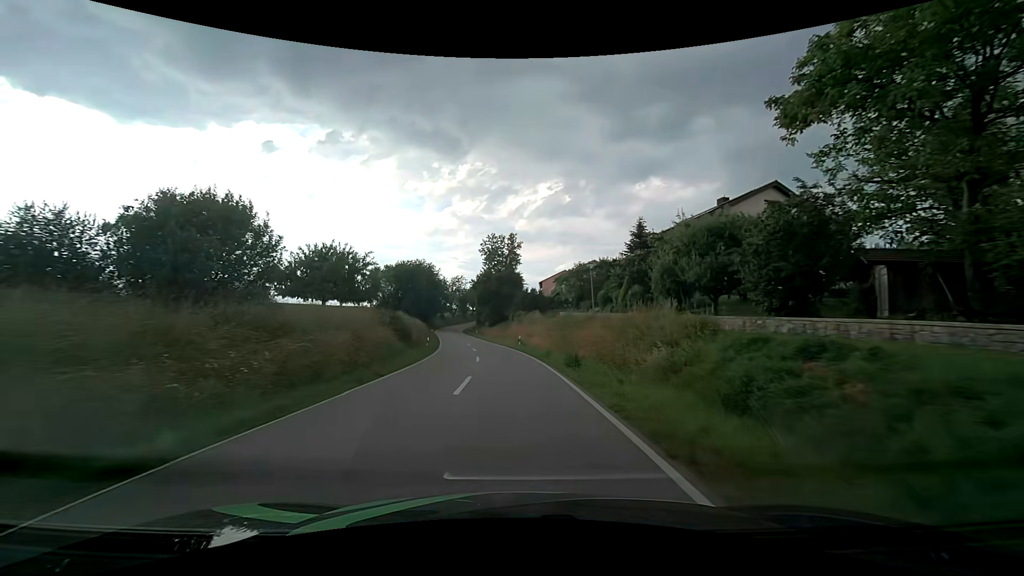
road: tertiary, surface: asphalt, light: Day
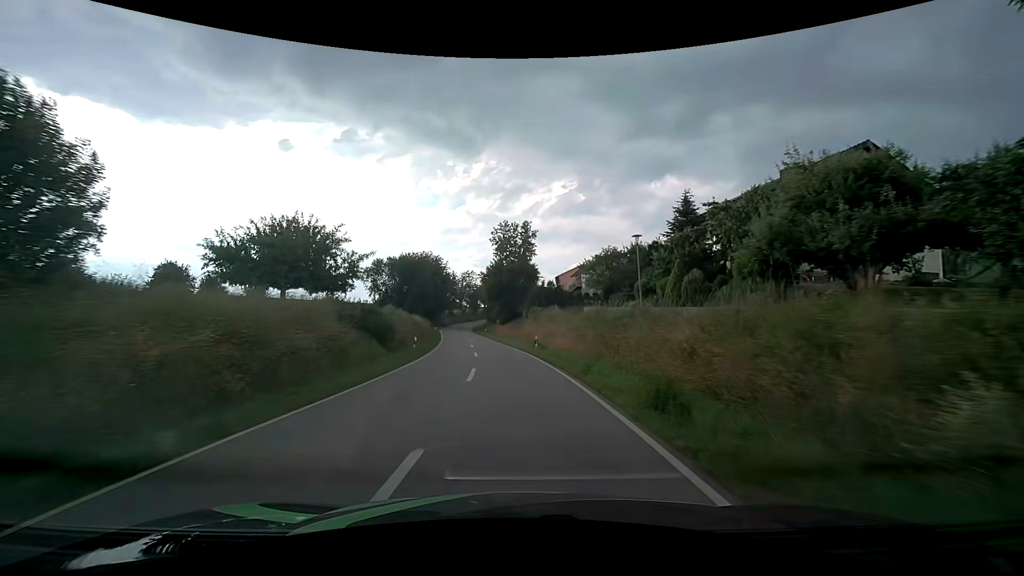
(-0.2, +9.5) m; -2°
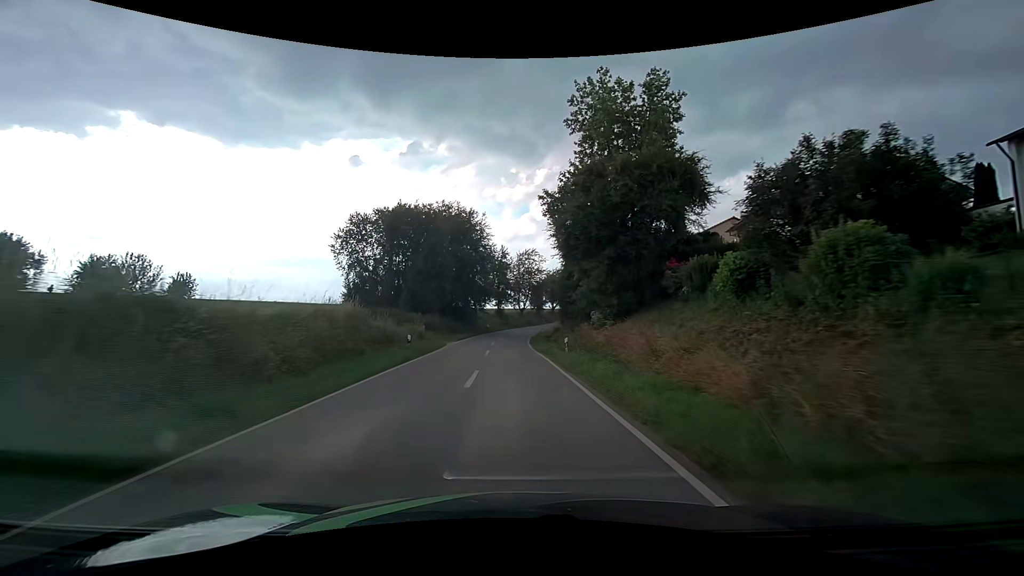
(-3.4, +49.5) m; -7°
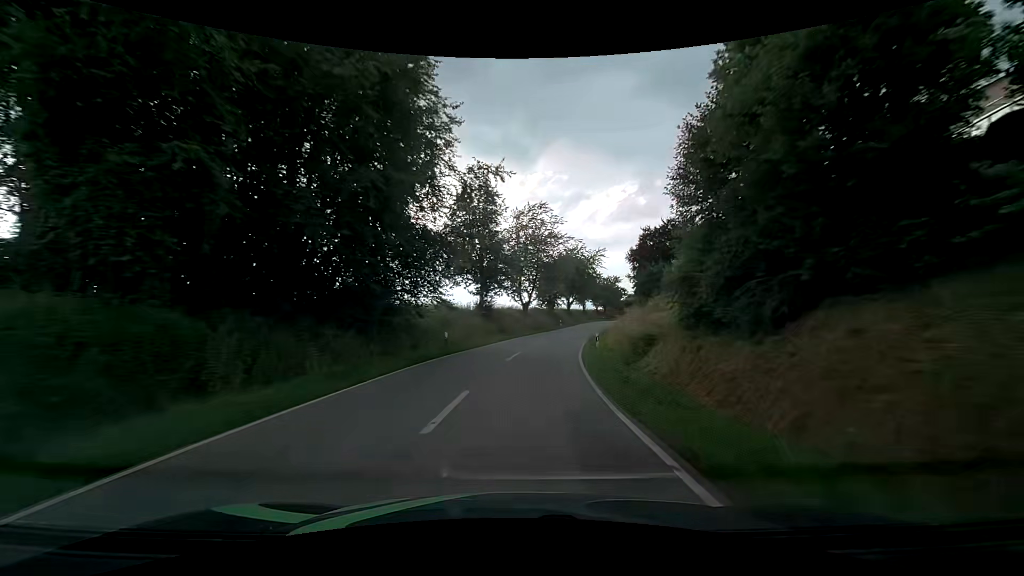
(-1.0, +40.3) m; -1°
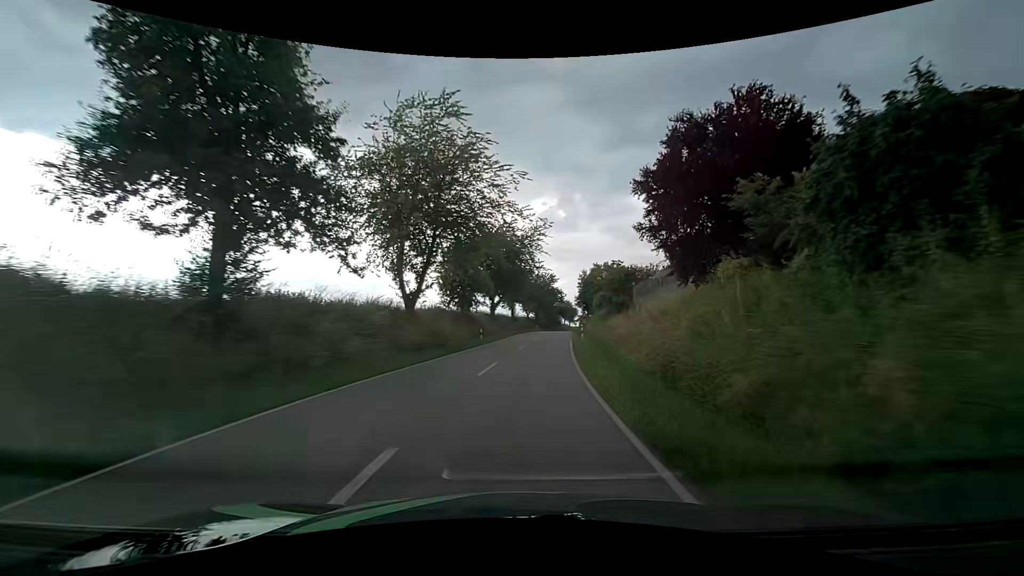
(+2.2, +28.6) m; +9°
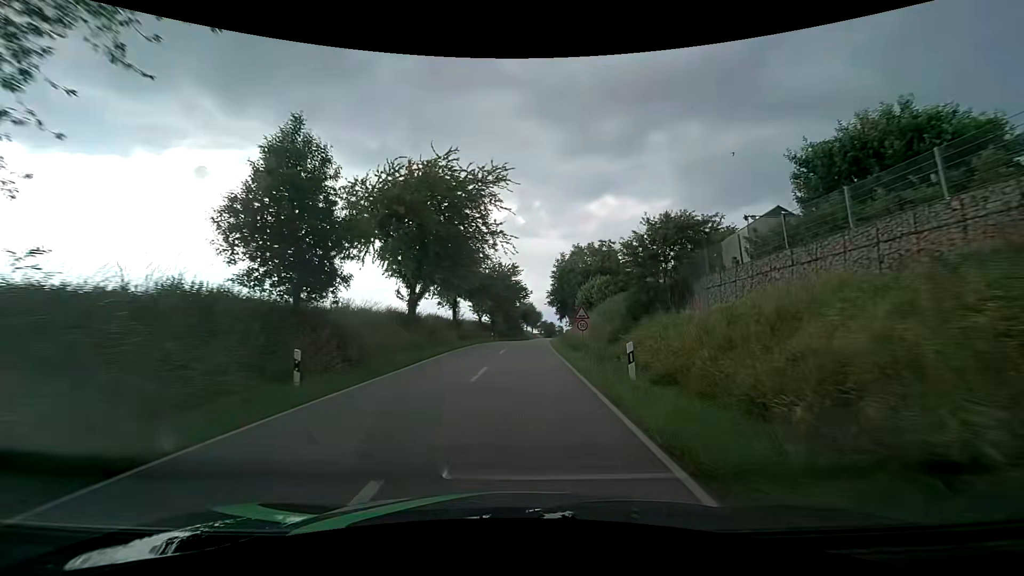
(+1.3, +24.4) m; +5°
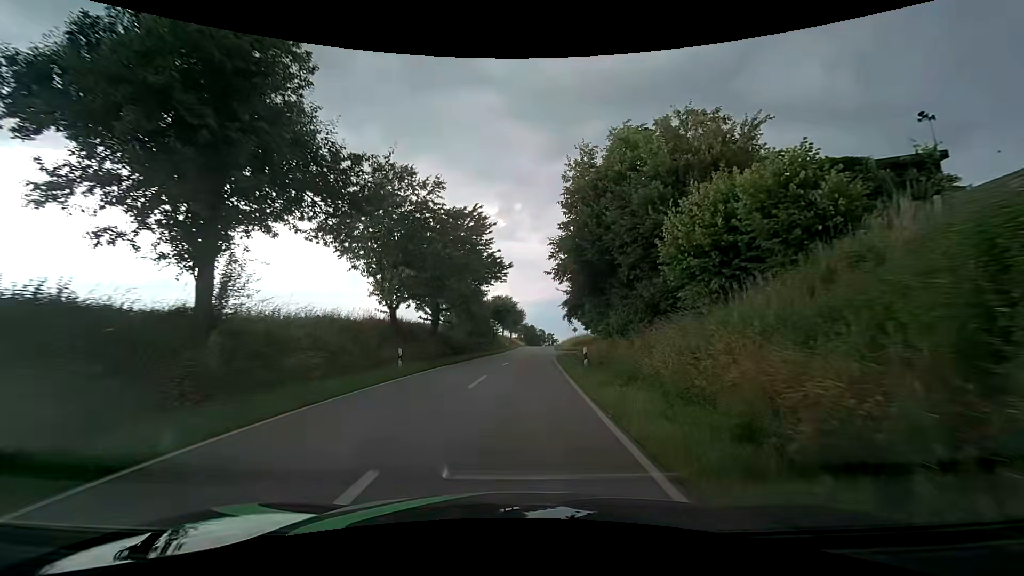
(+0.9, +34.9) m; +3°
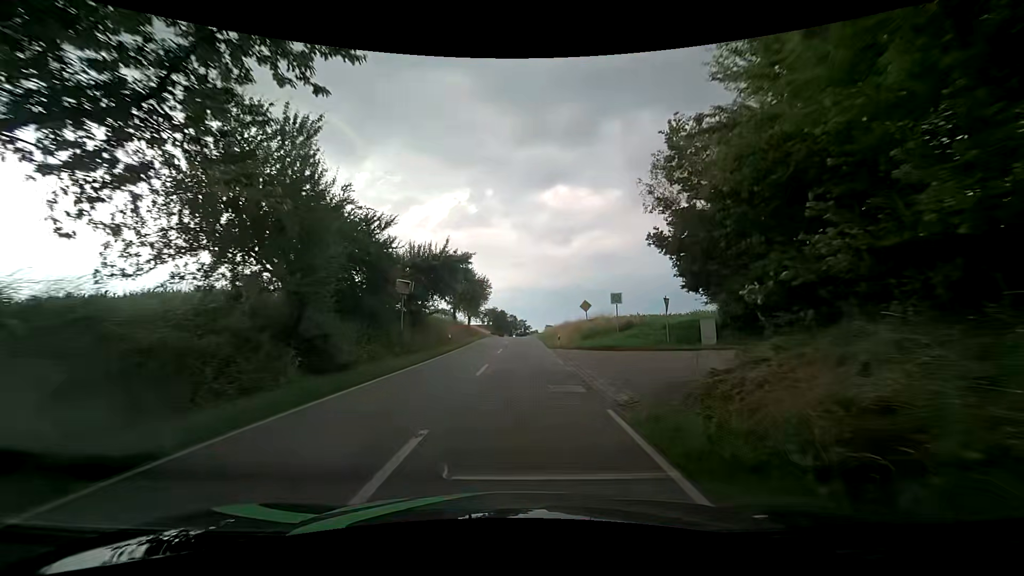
(+0.8, +34.2) m; +4°
(0, +10) (0, +20) (0, +30) (0, +40) (0, +50) (0, +60) (0, +70) (0, +80) (-1, +90) (-1, +100) m
